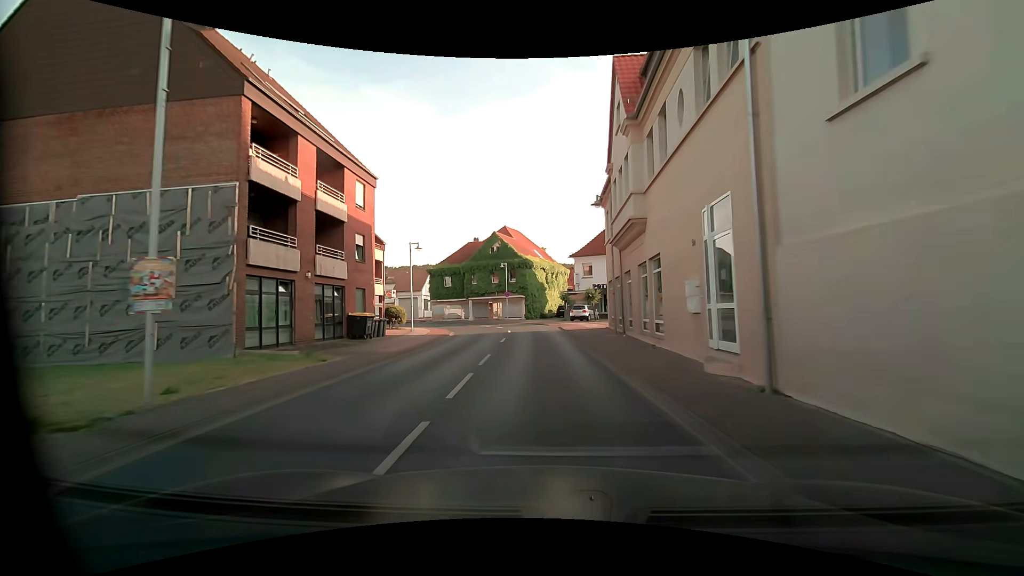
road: primary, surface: asphalt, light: Day
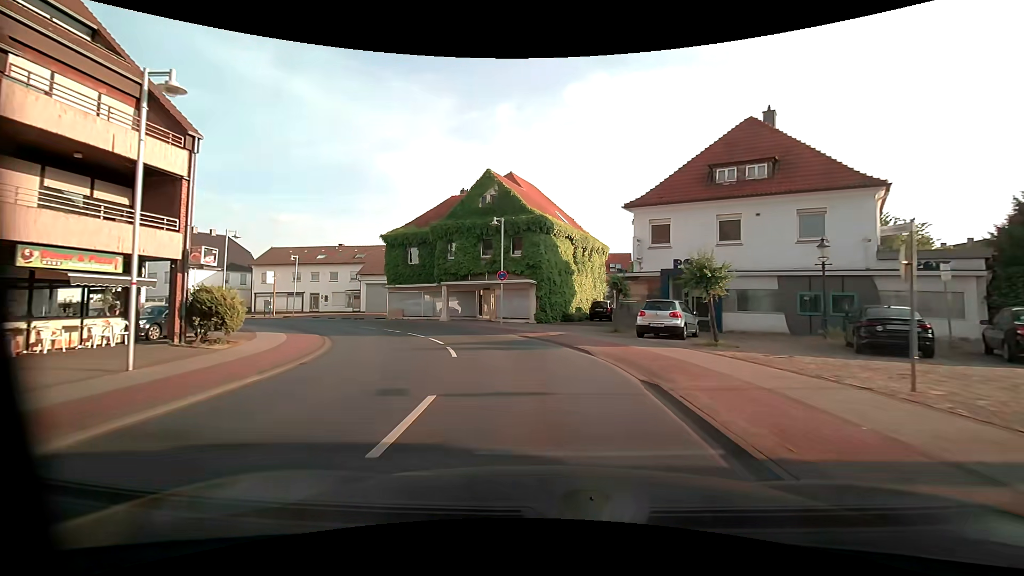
(-0.2, +25.8) m; -1°
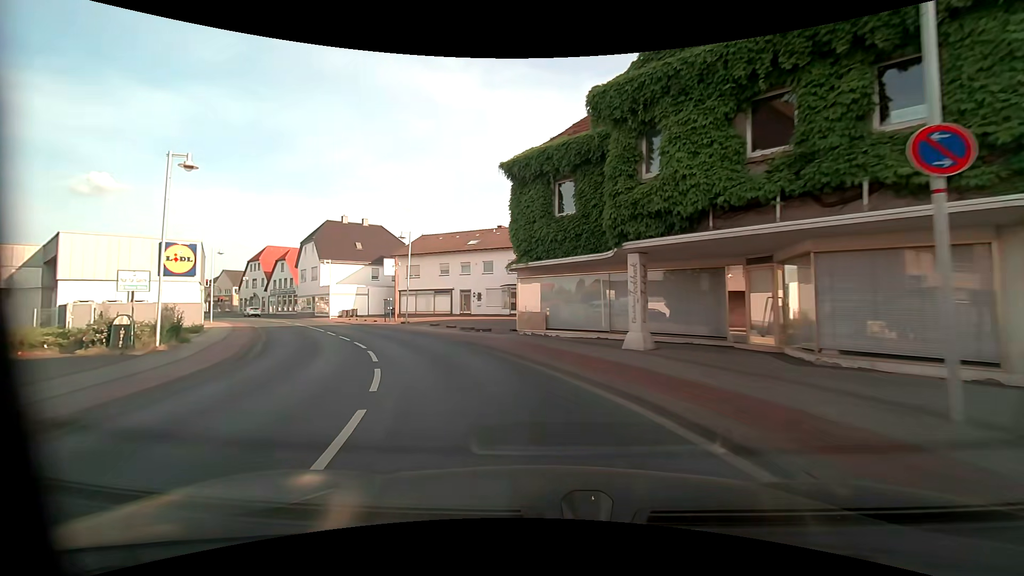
(-3.8, +22.7) m; -23°
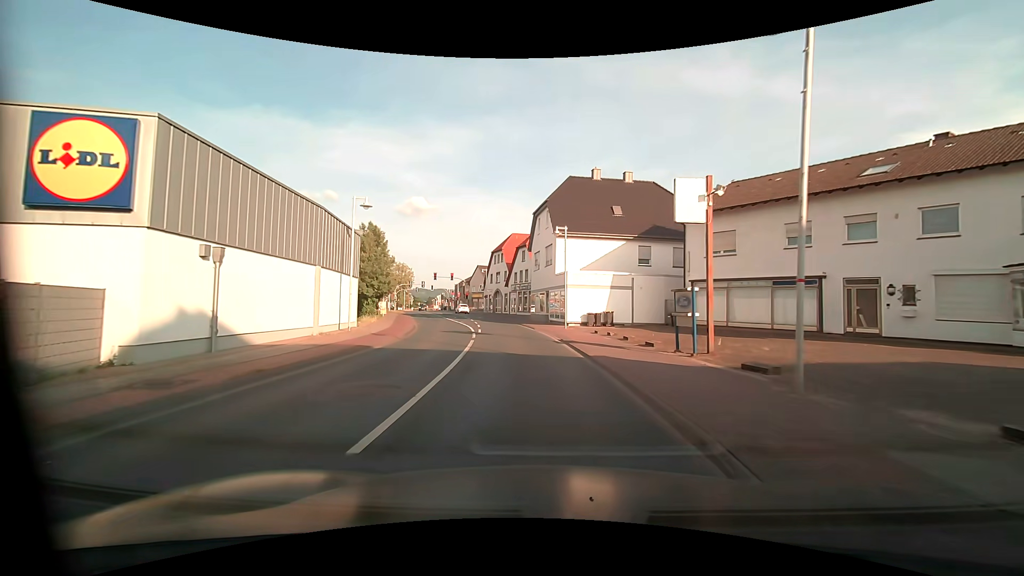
(-8.1, +25.3) m; -30°
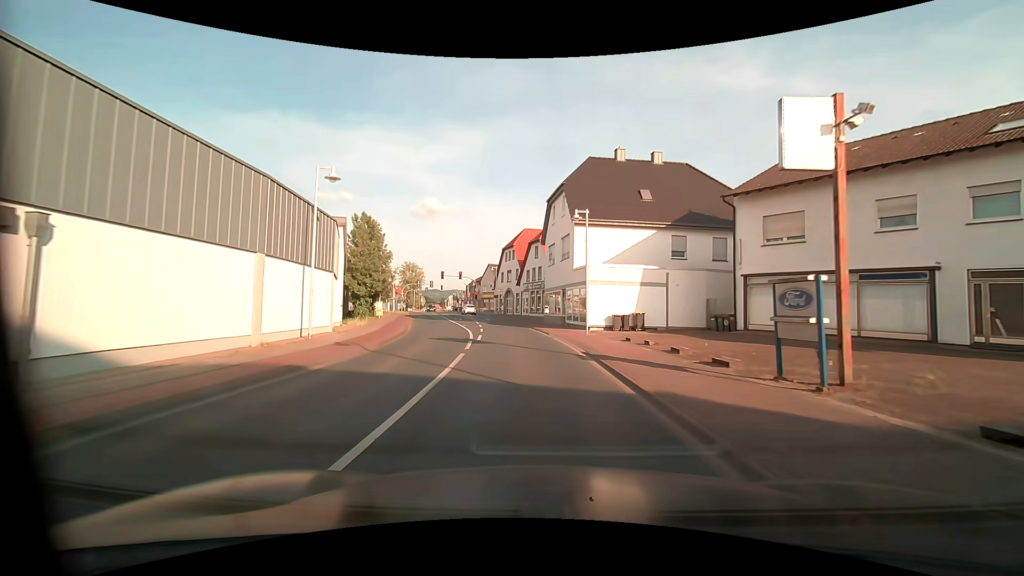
(-0.1, +5.6) m; -2°
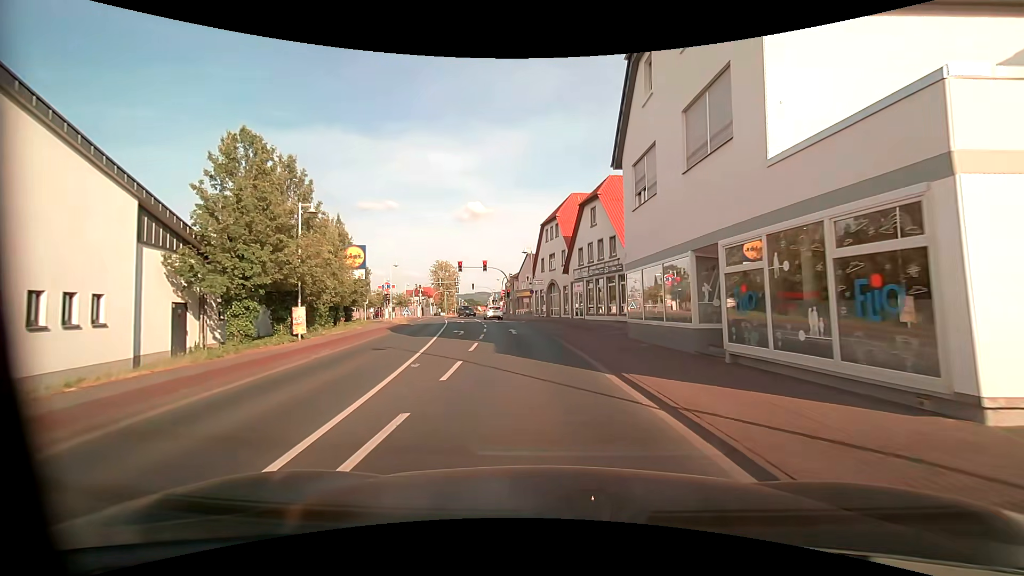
(-1.2, +22.5) m; -6°
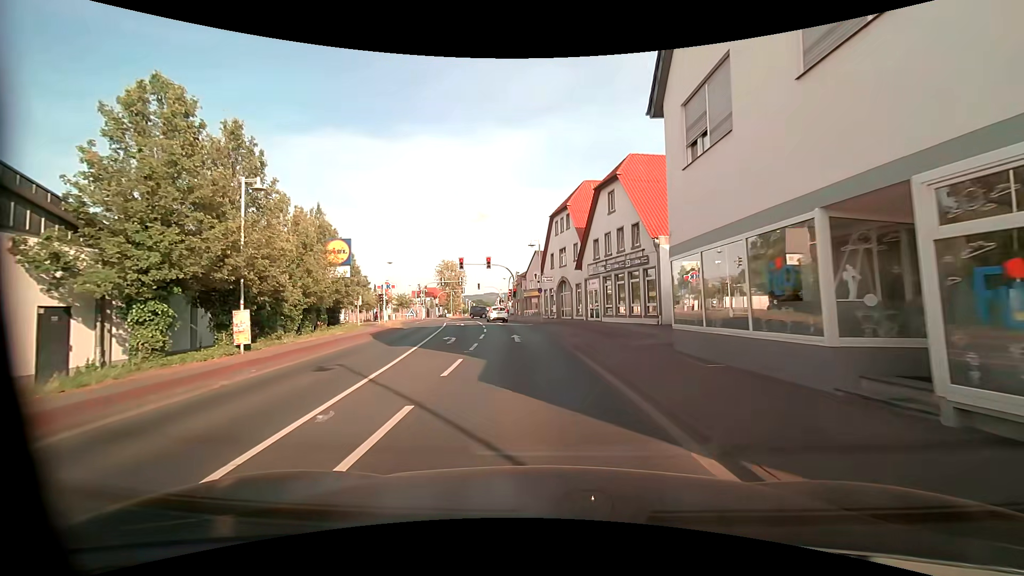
(-0.1, +5.3) m; -1°
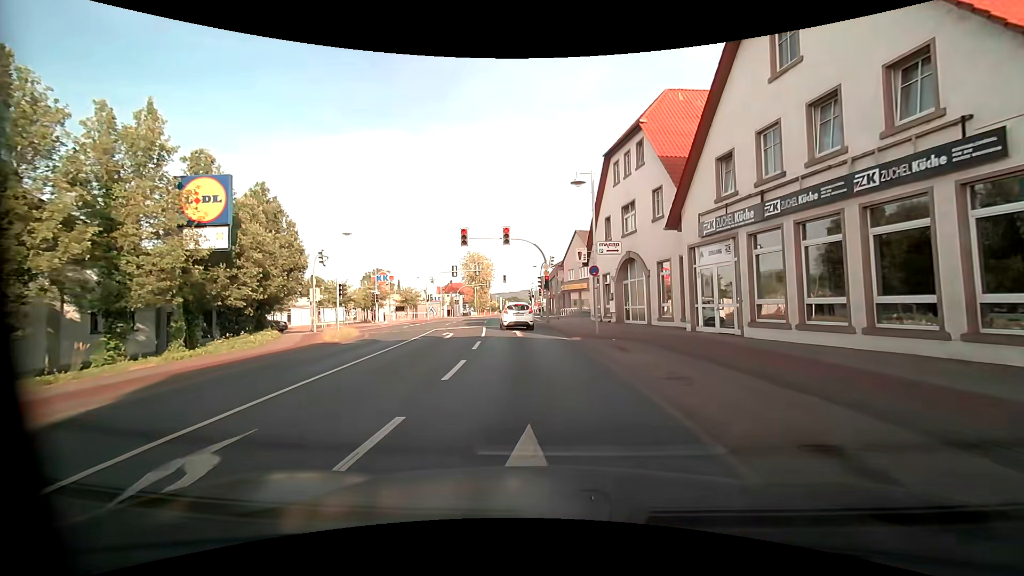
(-0.8, +18.5) m; -4°
